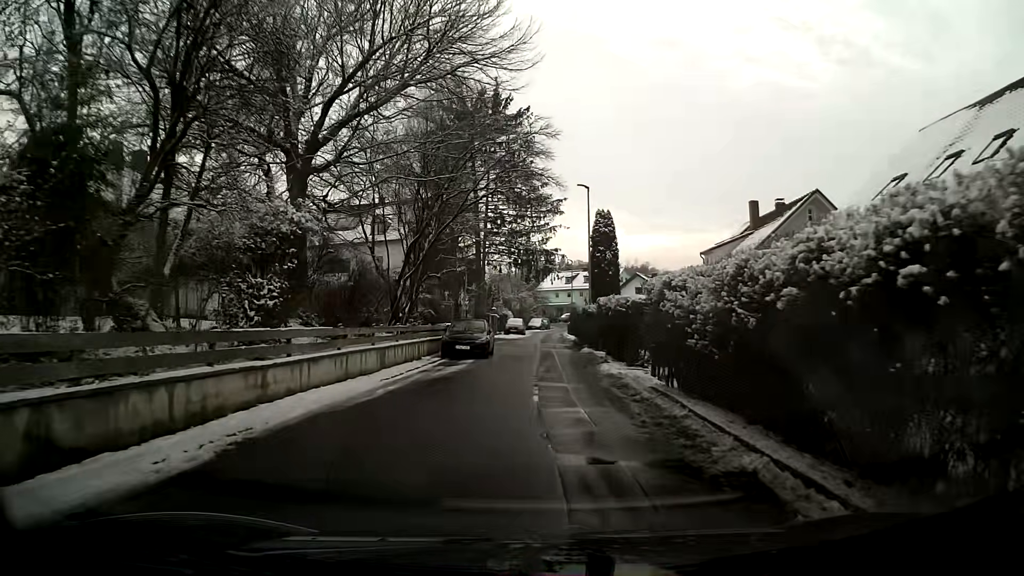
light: Day
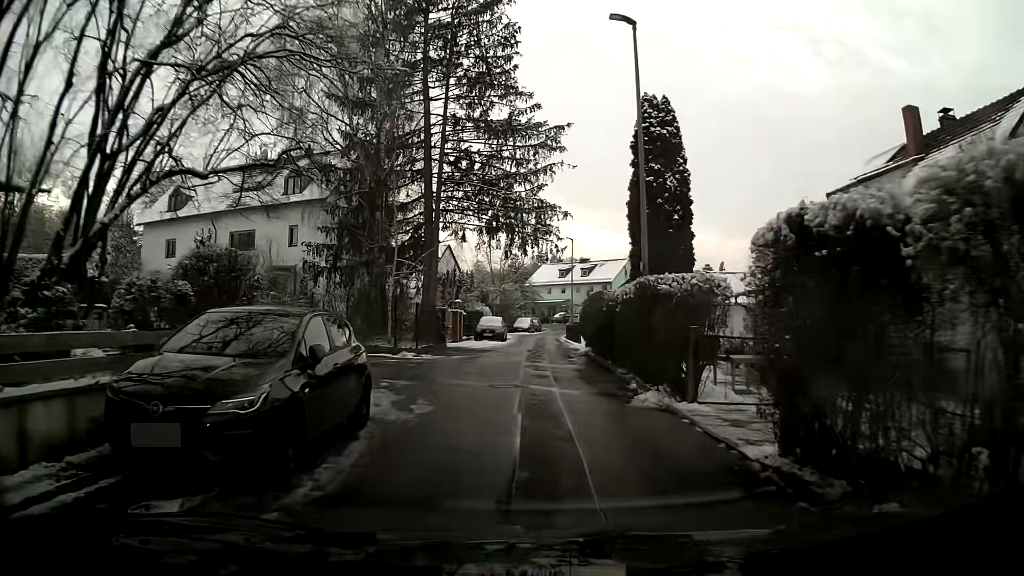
(+0.4, +19.8) m; +2°
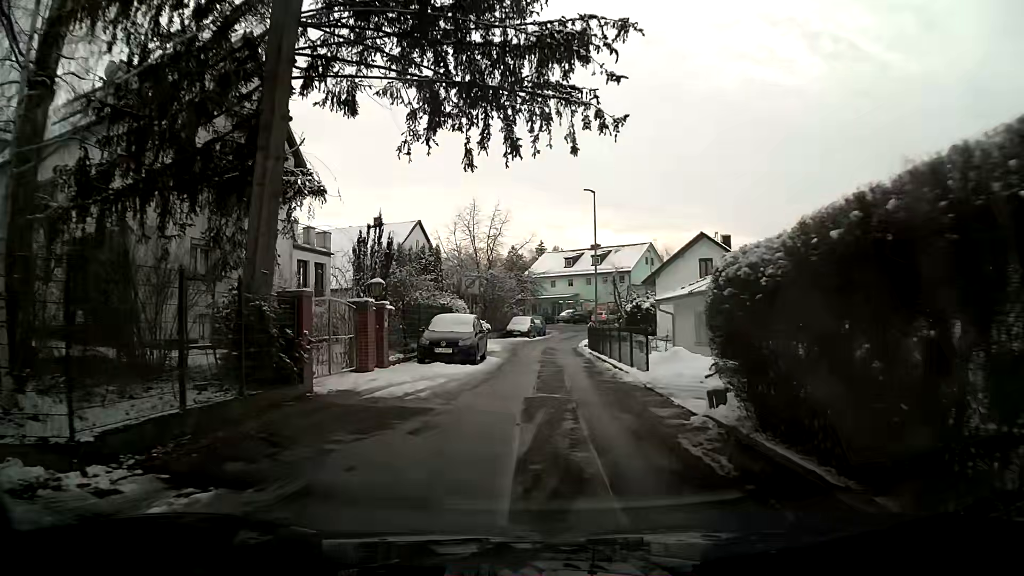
(-0.2, +20.2) m; 0°
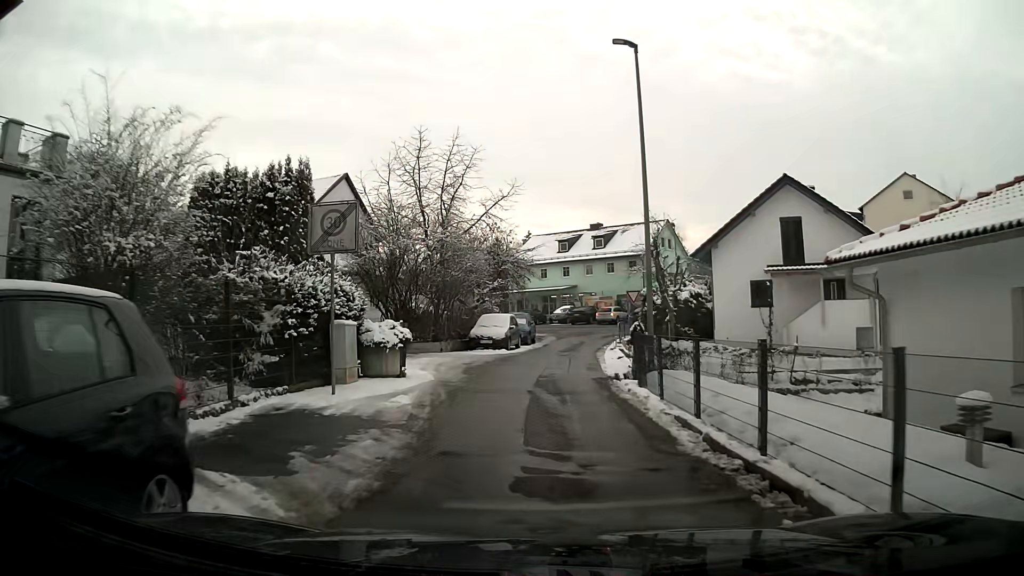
(+0.4, +19.2) m; +1°
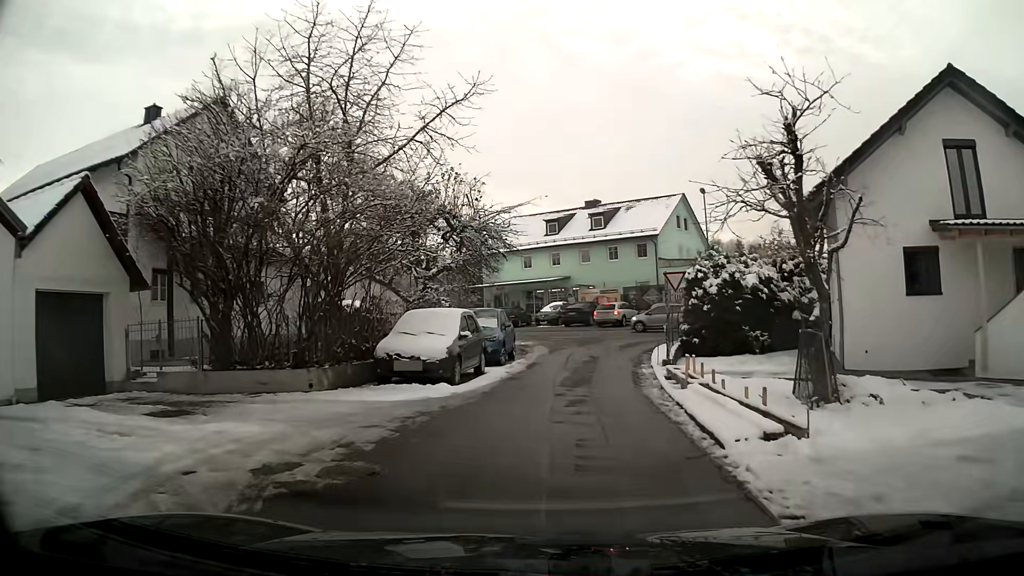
(0.0, +14.8) m; +1°
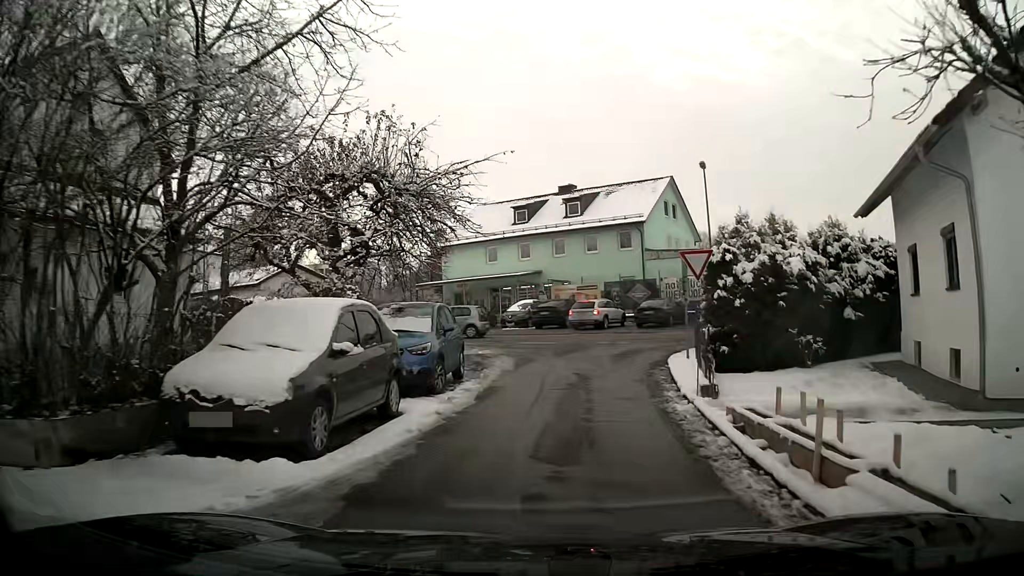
(+0.2, +7.2) m; +3°
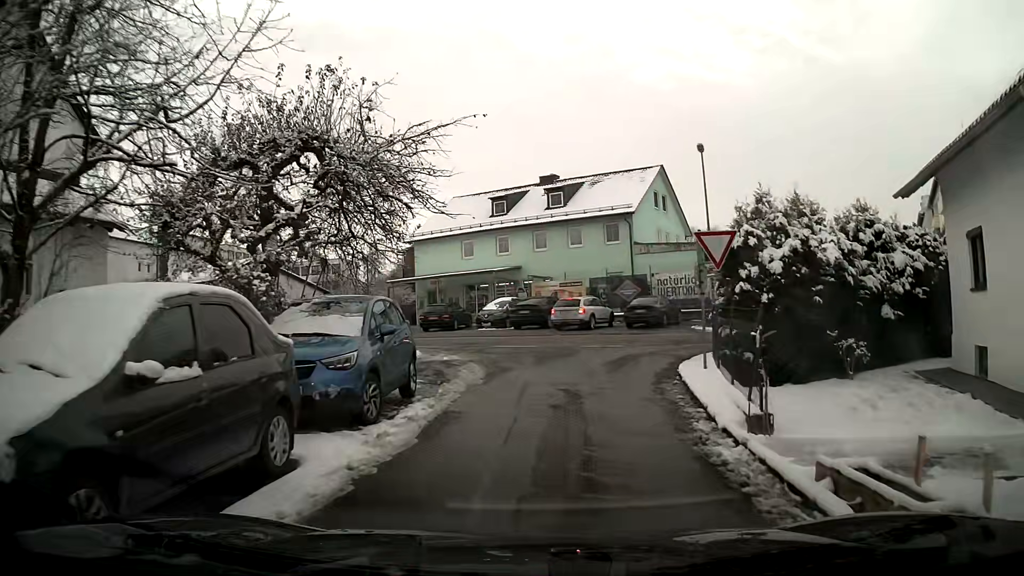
(0.0, +3.5) m; +2°
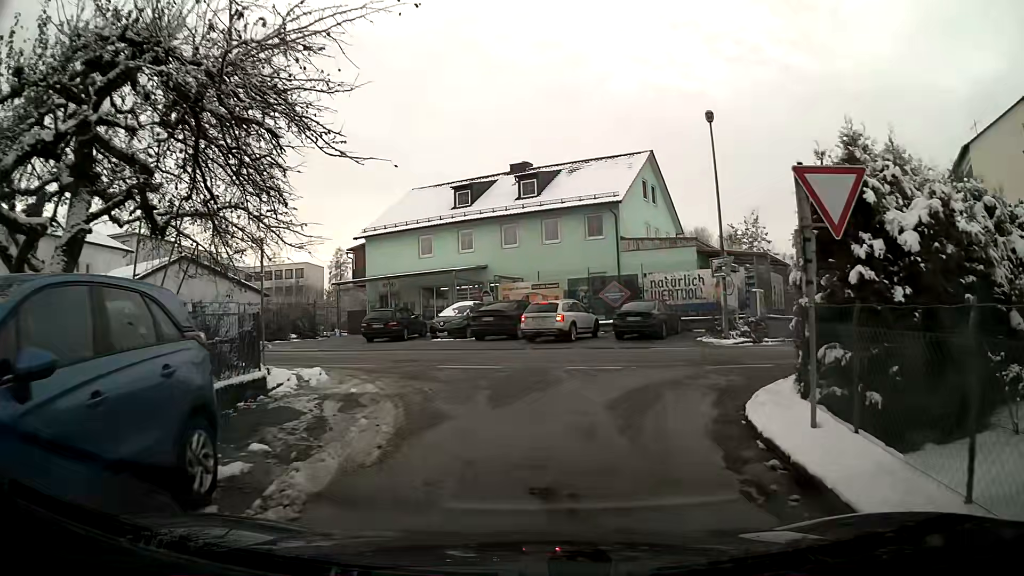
(+0.1, +6.3) m; +2°
(+1, +10) (+8, +16) (+18, +14) (+27, +11) (+37, +7) (+46, +4) (+55, 0) (+65, -3) (+74, -7) (+83, -11) m
